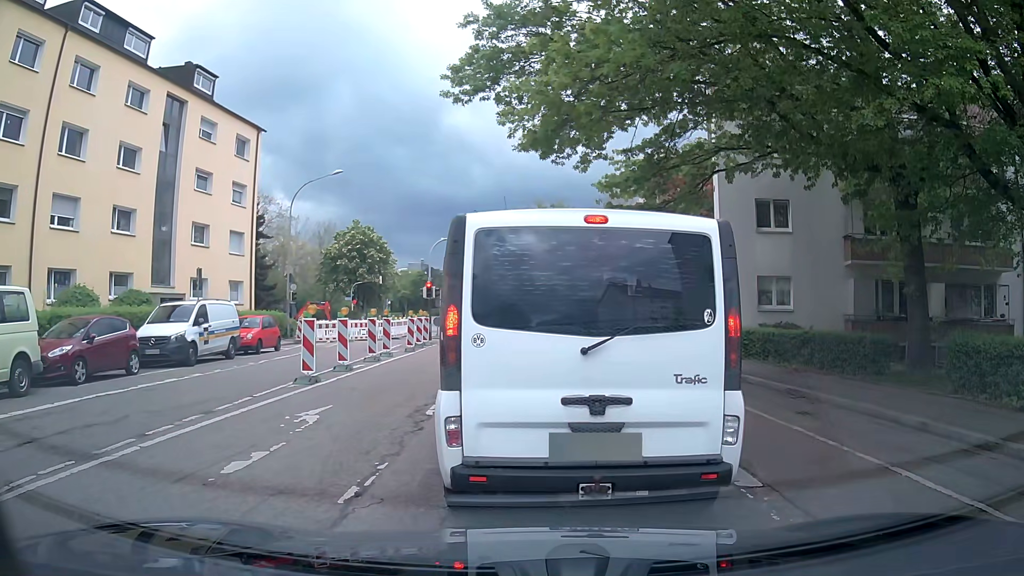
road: residential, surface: asphalt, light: Day
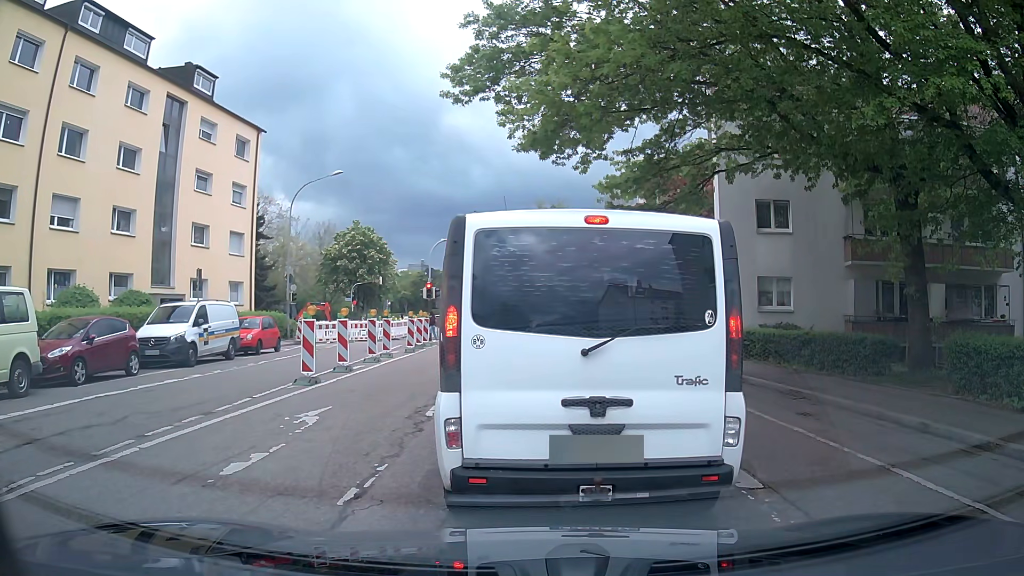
(0.0, +0.1) m; 0°
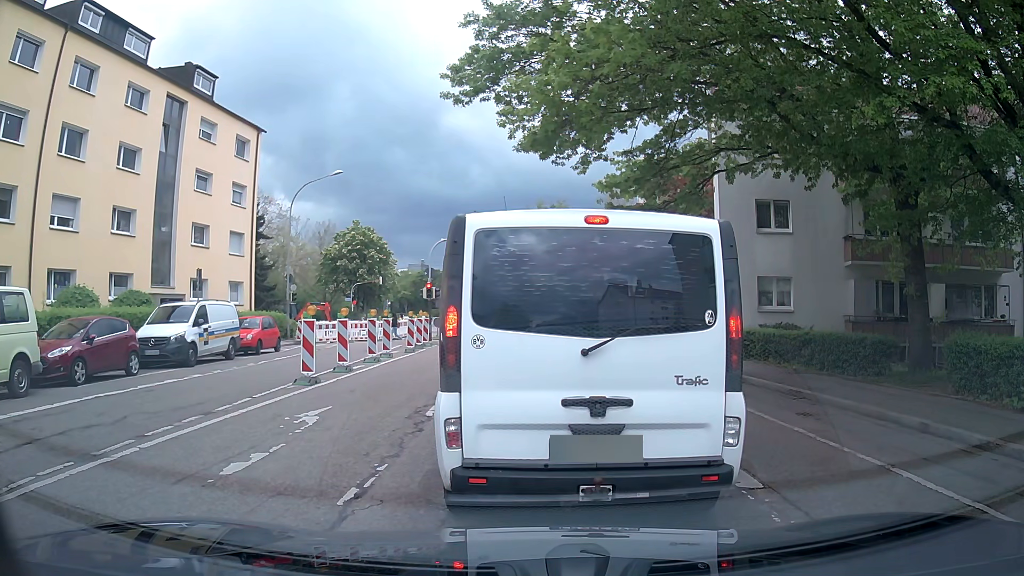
(0.0, 0.0) m; 0°
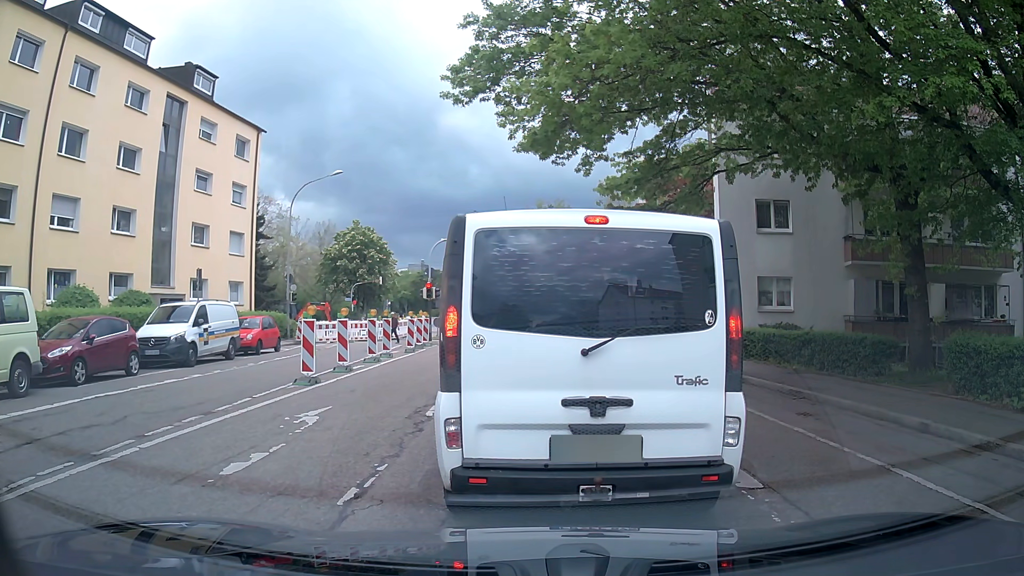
(0.0, 0.0) m; 0°
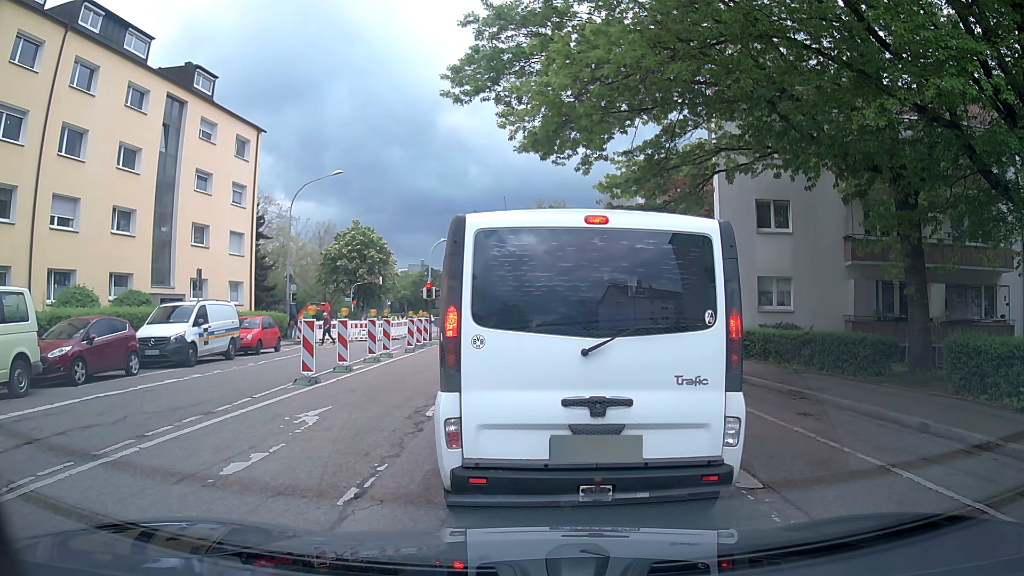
(0.0, 0.0) m; 0°
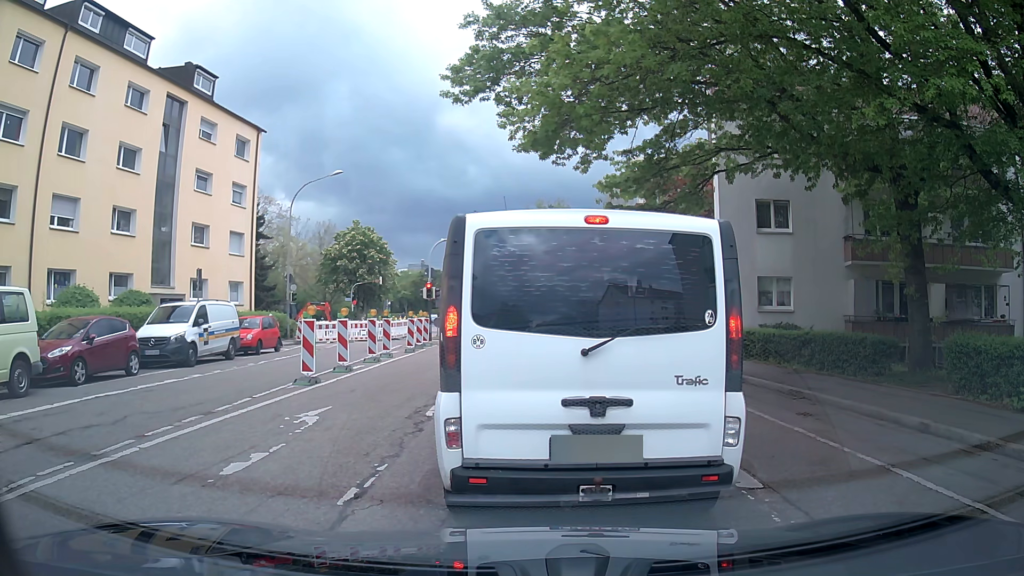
(0.0, 0.0) m; 0°
